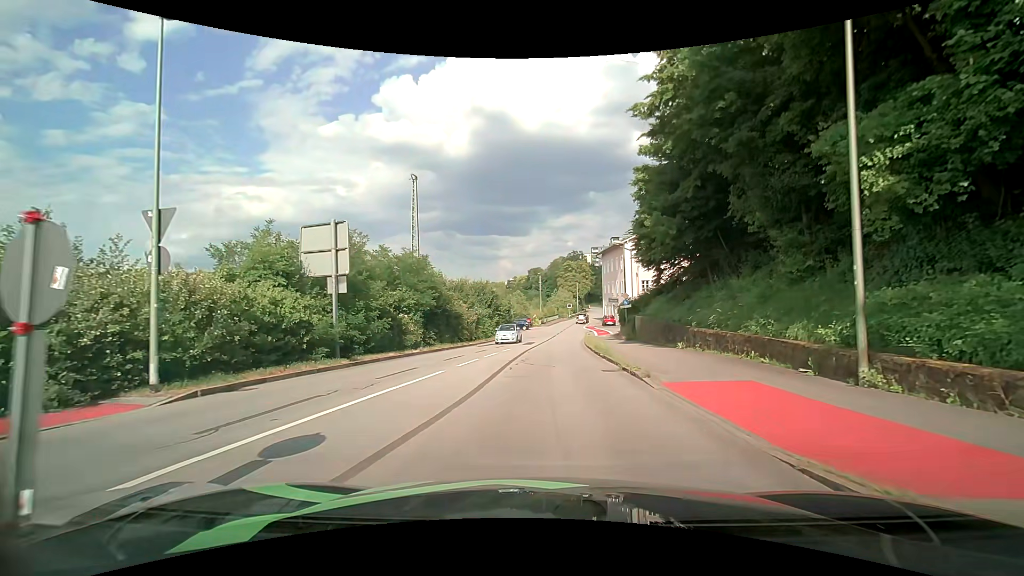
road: residential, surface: asphalt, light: Day
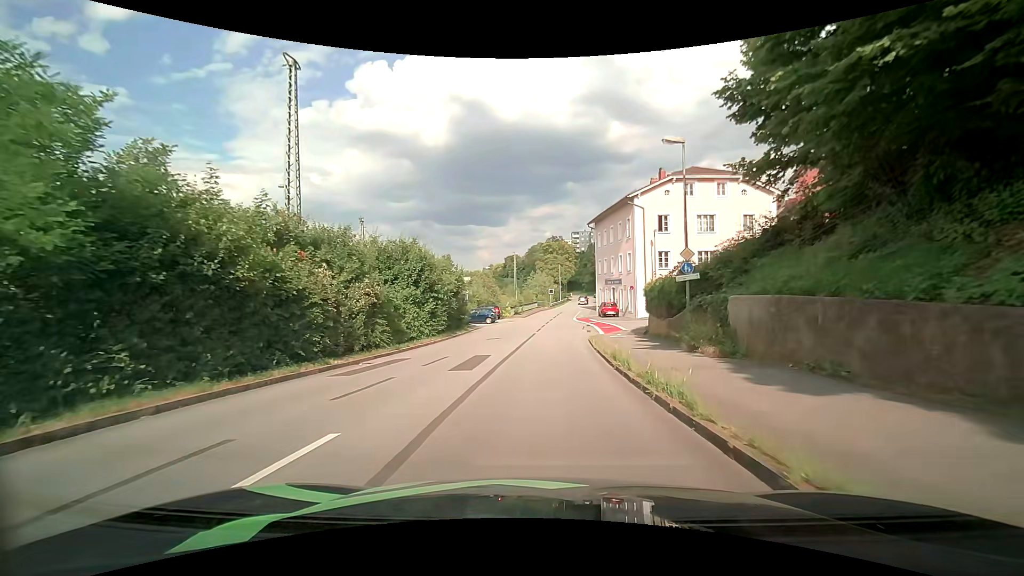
(+0.5, +21.7) m; +3°
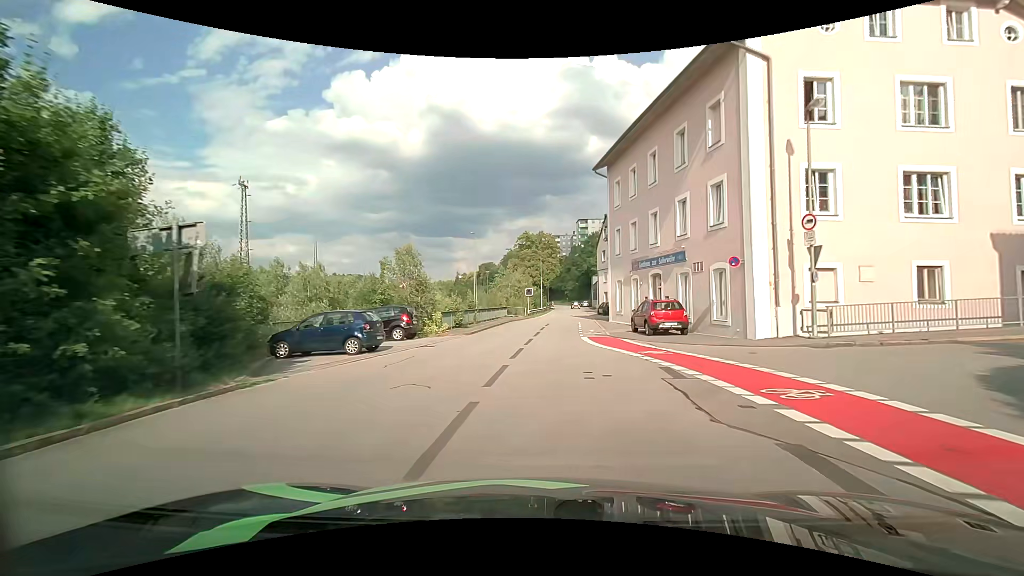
(+0.5, +29.5) m; +3°
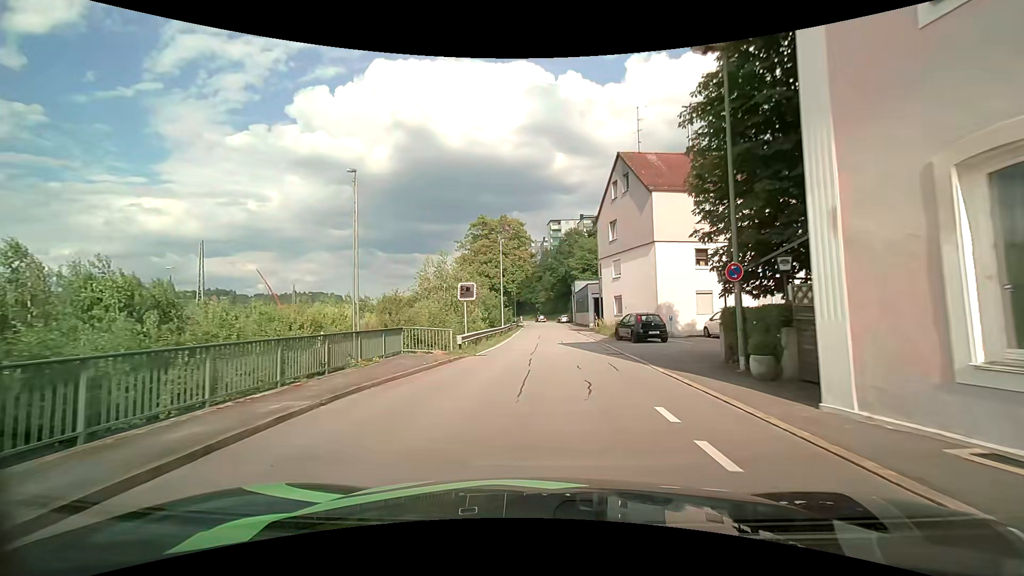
(+0.3, +30.3) m; +3°
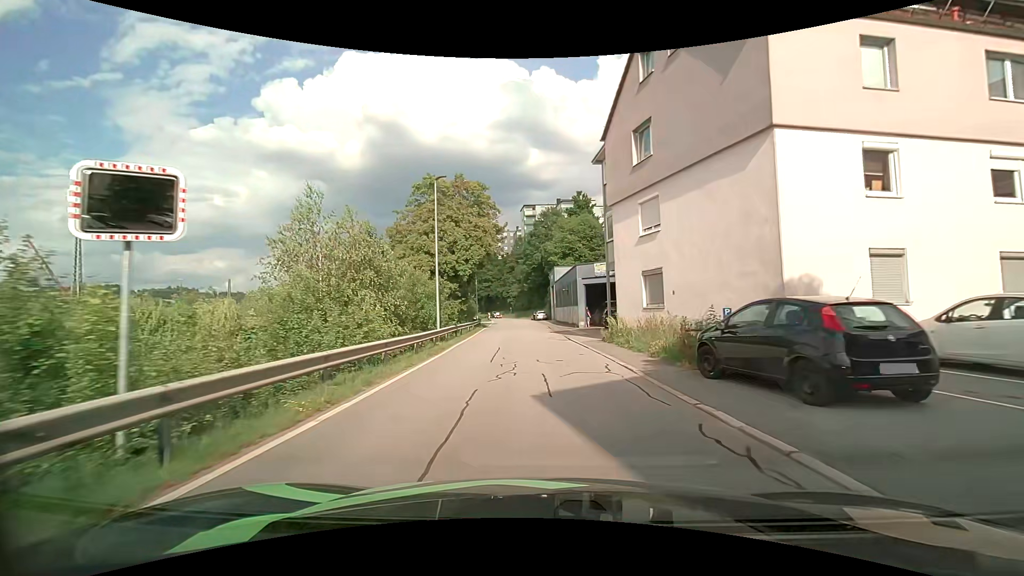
(+0.4, +18.1) m; +2°
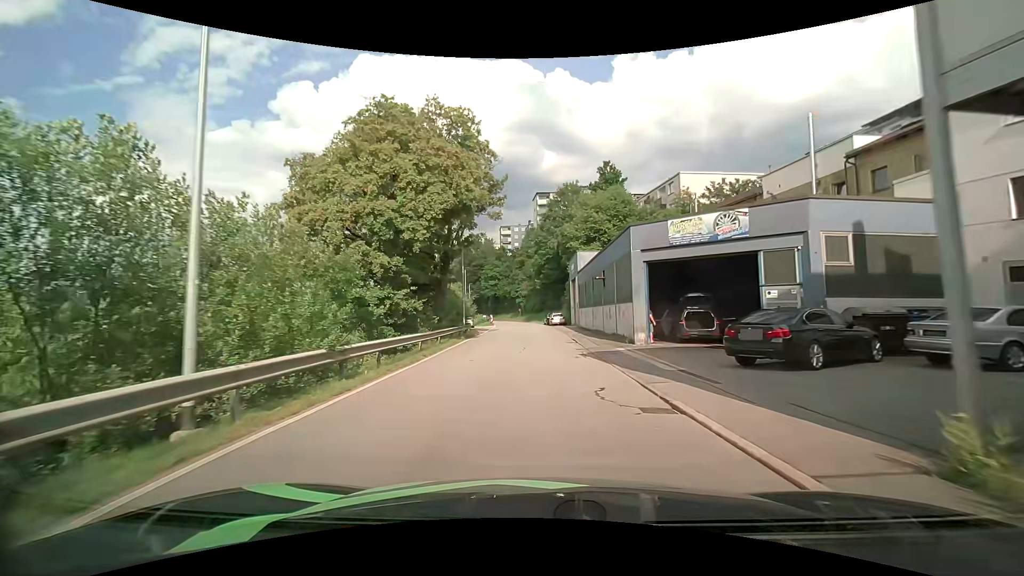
(-0.1, +18.4) m; -1°
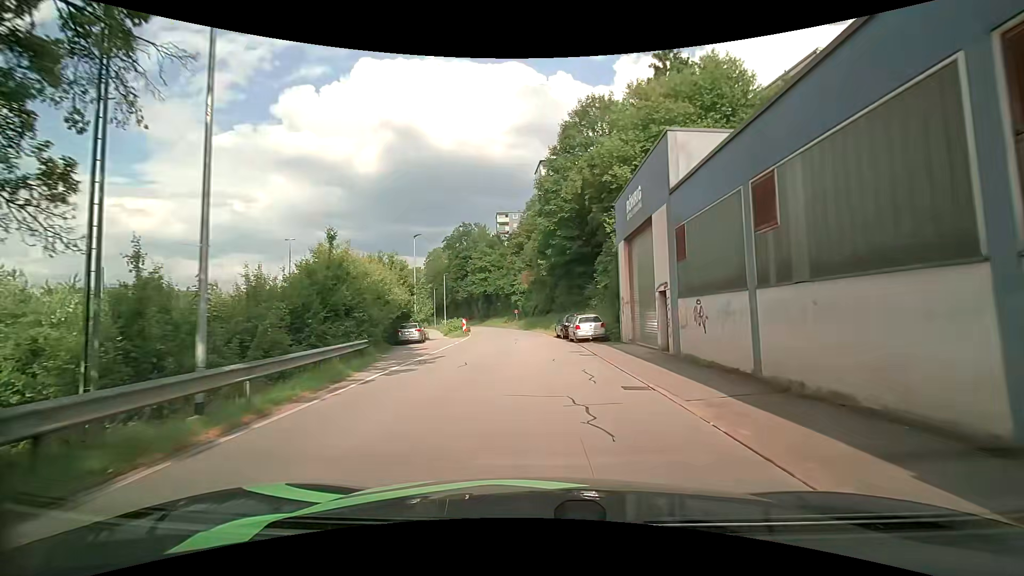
(-0.5, +30.3) m; 0°
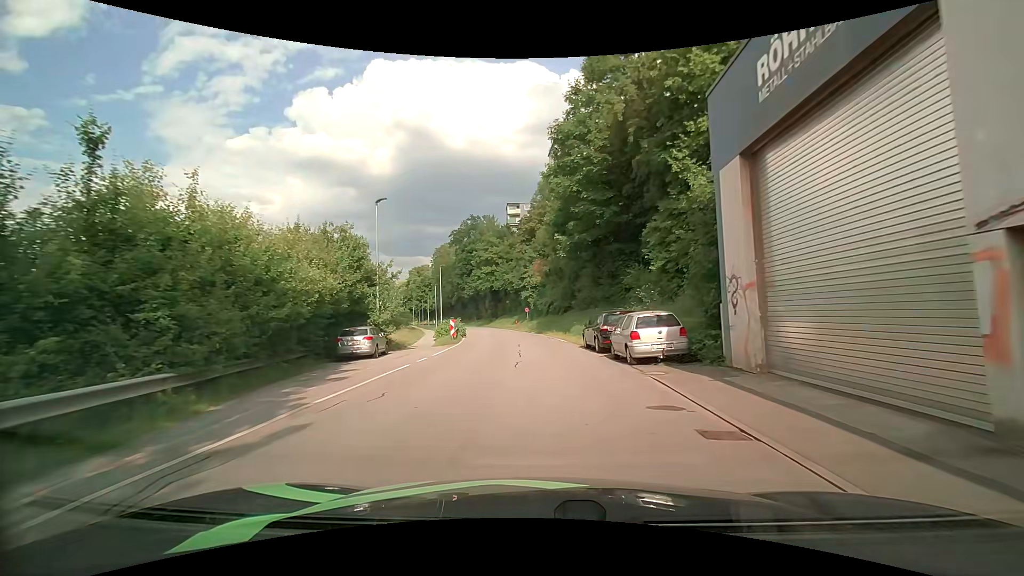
(-0.2, +12.0) m; -2°
(0, +10) (0, +20) (-1, +30) (-2, +40) (-3, +50) (-5, +60) (-8, +69) (-10, +79) (-13, +89) (-15, +98) m
